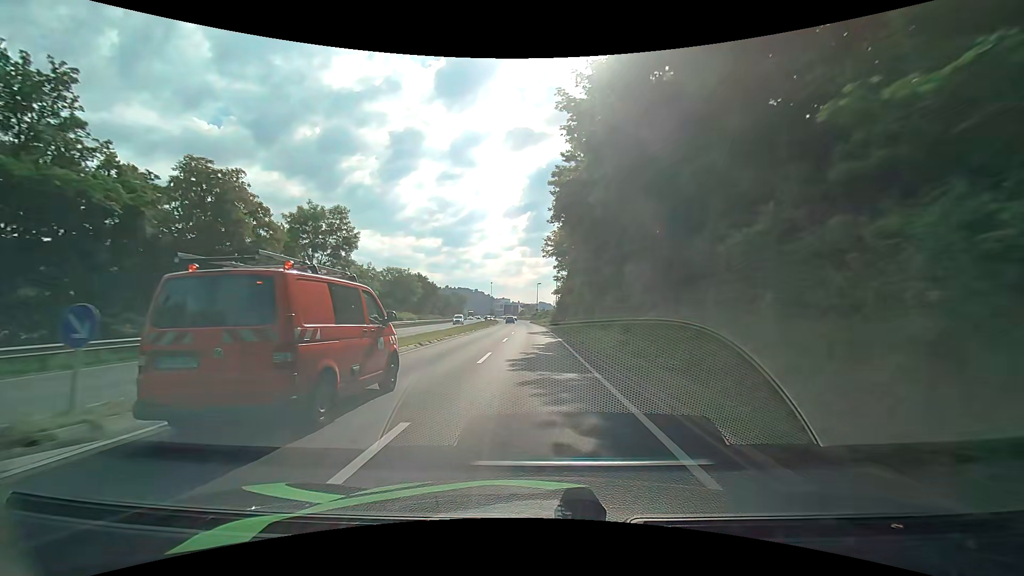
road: primary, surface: asphalt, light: Day
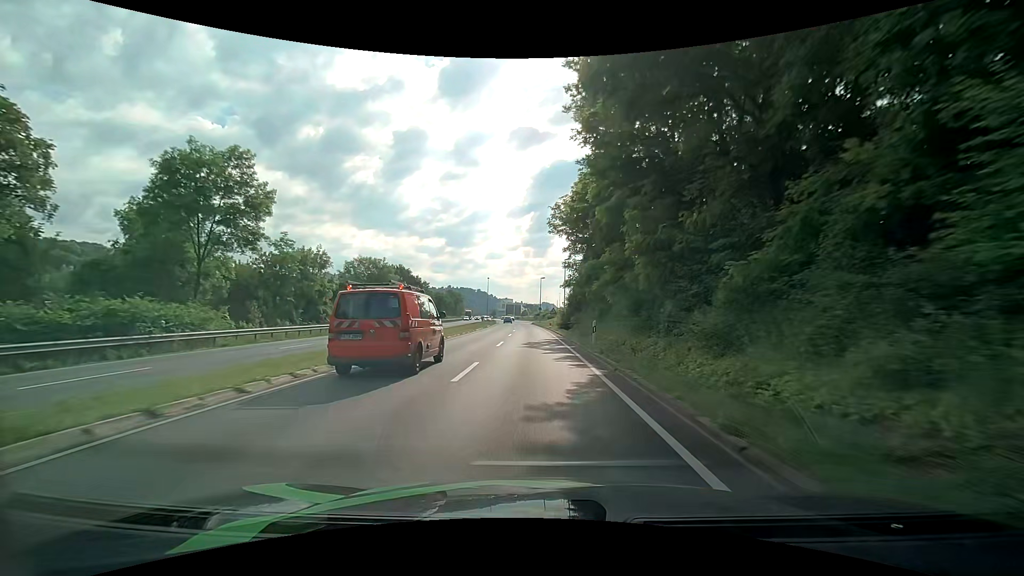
(0.0, +16.2) m; 0°
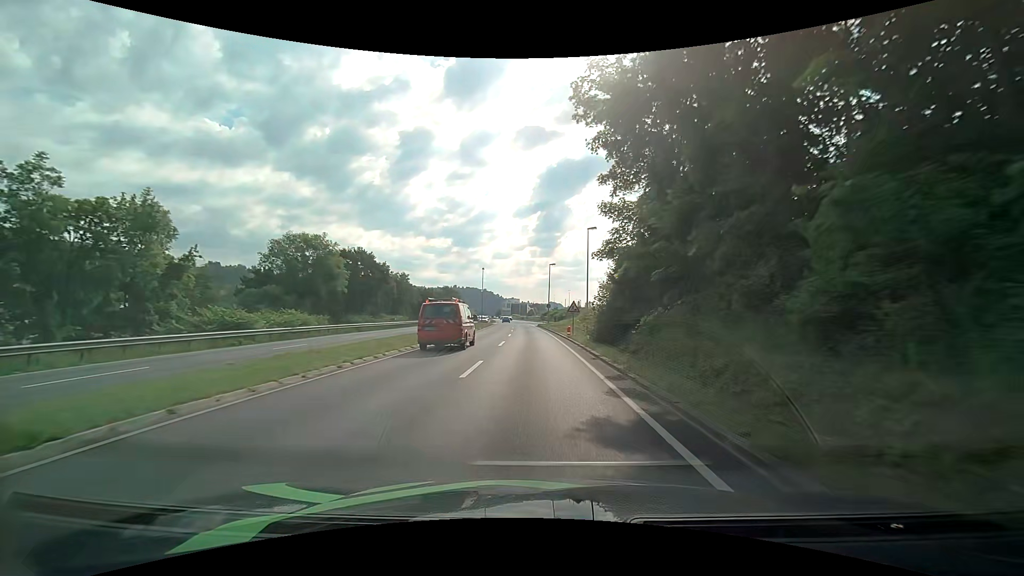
(-0.3, +23.1) m; -1°
(0, +10) (0, +20) (0, +30) (-1, +40) (-1, +50) (-1, +60) (-2, +70) (-2, +80) (-3, +90) (-4, +100) m
